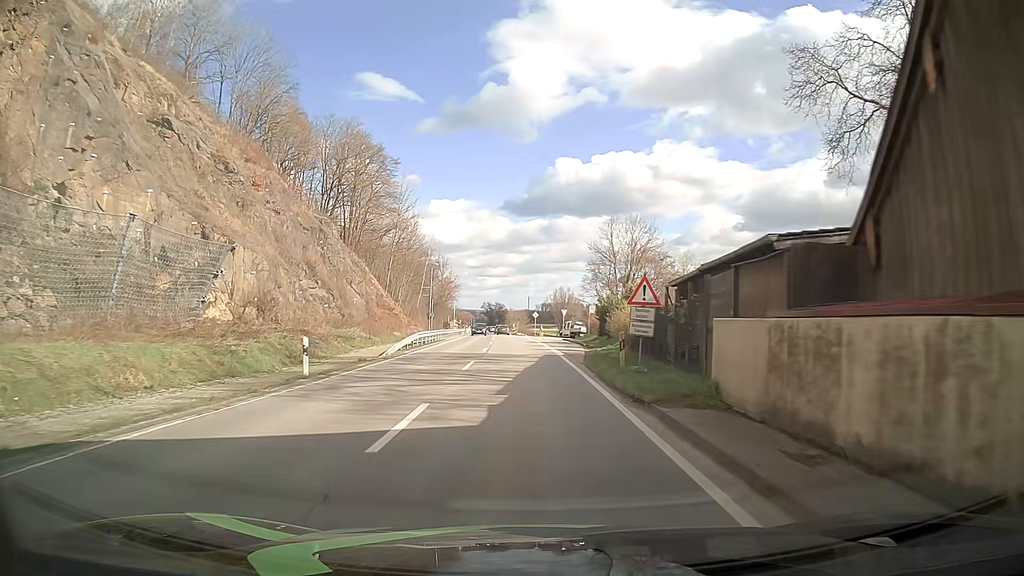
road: secondary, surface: asphalt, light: Day
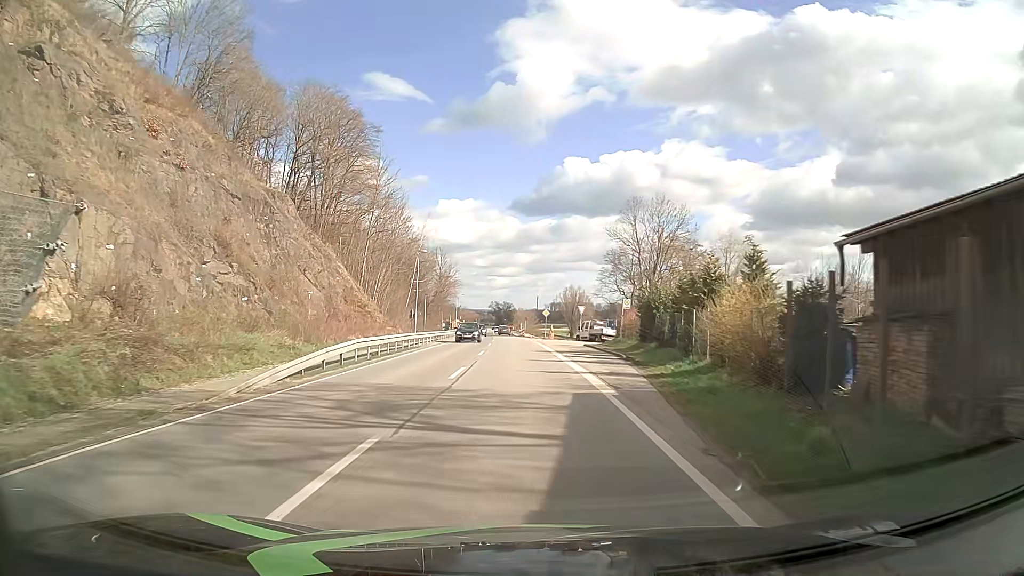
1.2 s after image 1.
(-0.1, +15.2) m; -1°
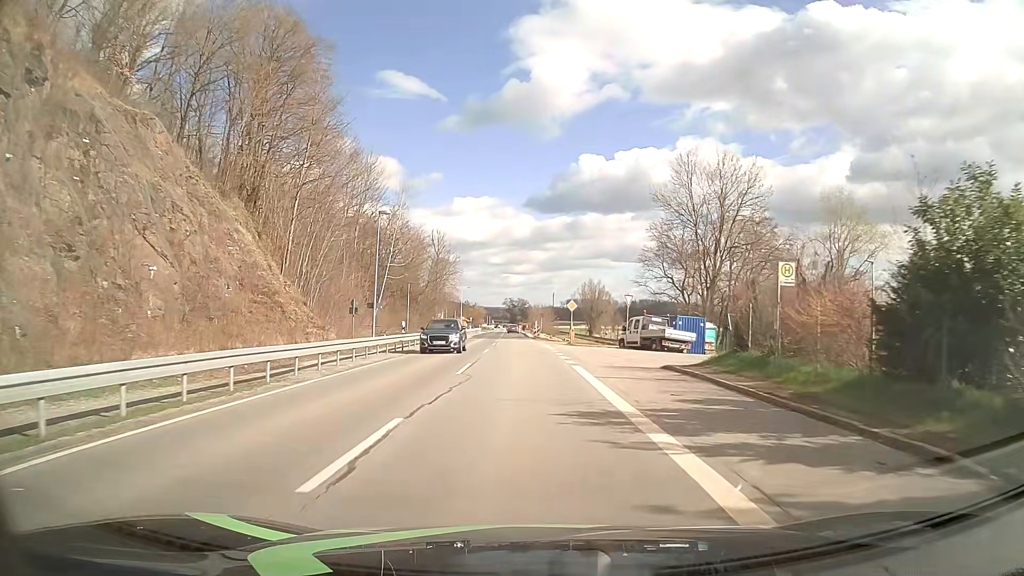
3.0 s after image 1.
(-0.3, +22.8) m; -1°
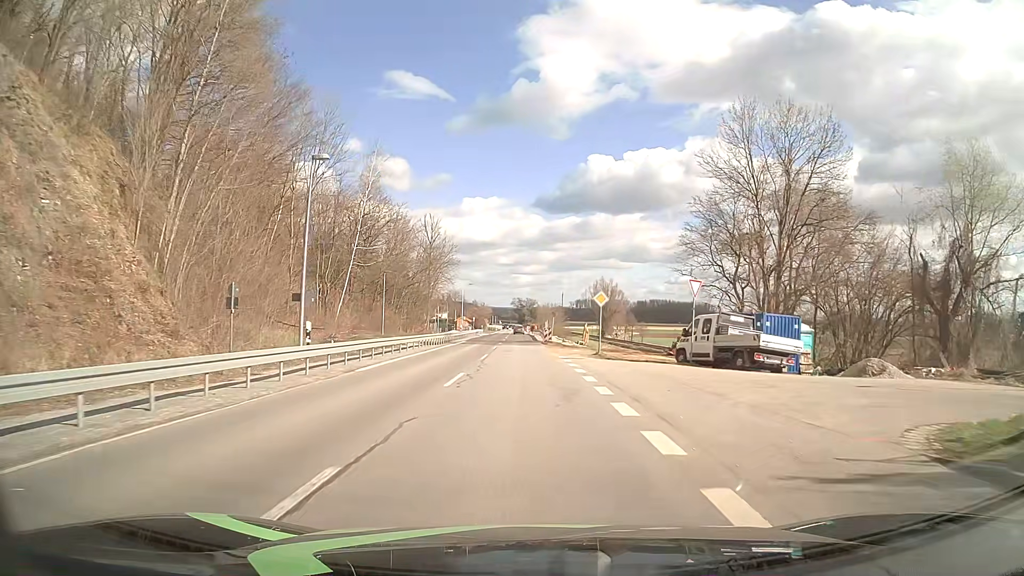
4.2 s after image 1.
(-0.1, +15.3) m; -1°
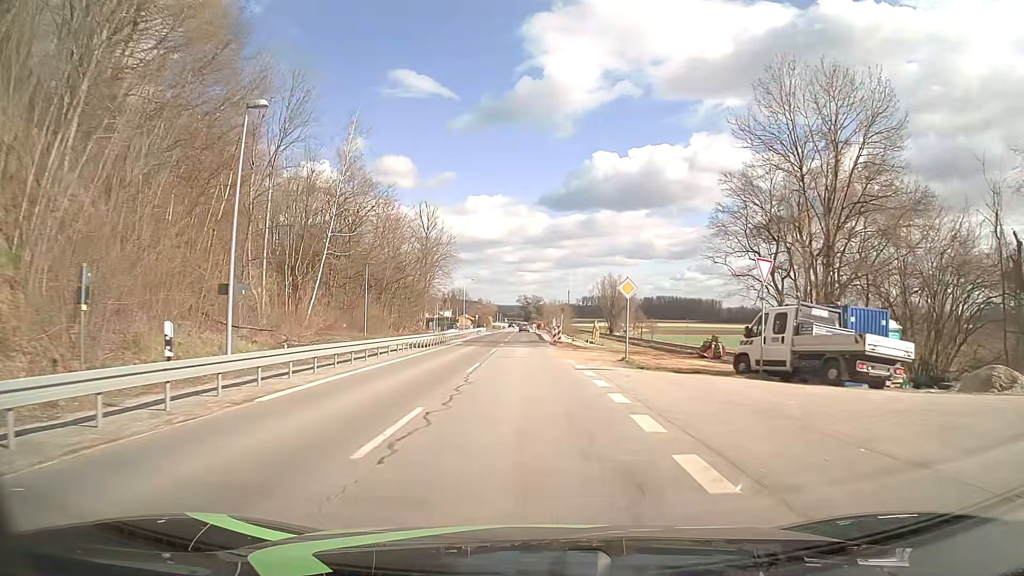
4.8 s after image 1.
(0.0, +7.7) m; 0°
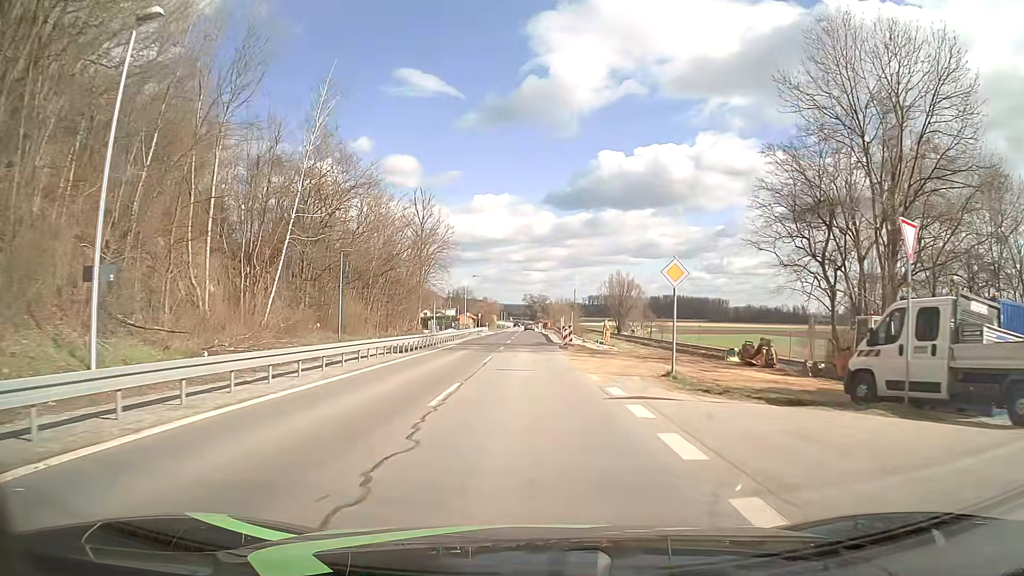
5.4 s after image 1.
(-0.1, +7.7) m; -1°
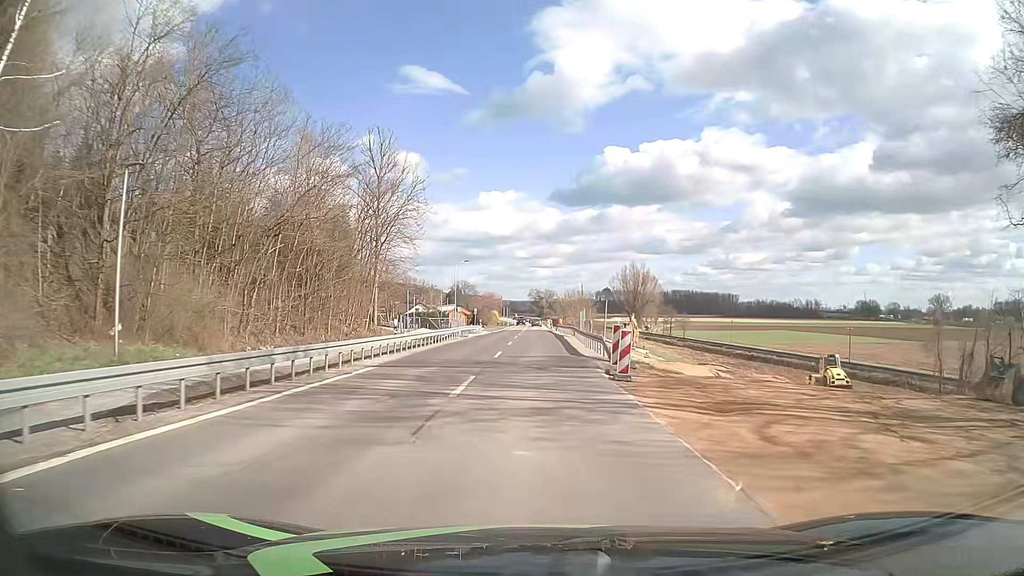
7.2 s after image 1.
(-0.1, +23.2) m; -1°
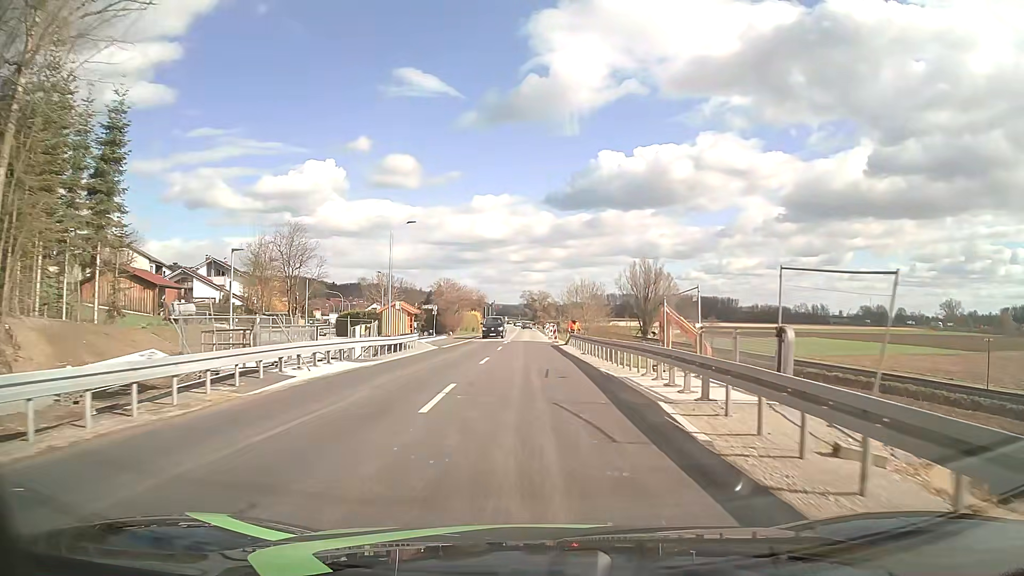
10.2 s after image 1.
(+0.3, +38.4) m; +1°
(0, +10) (0, +20) (0, +30) (0, +40) (-1, +50) (-1, +60) (-1, +70) (-1, +80) (-1, +90) (-1, +100) m
